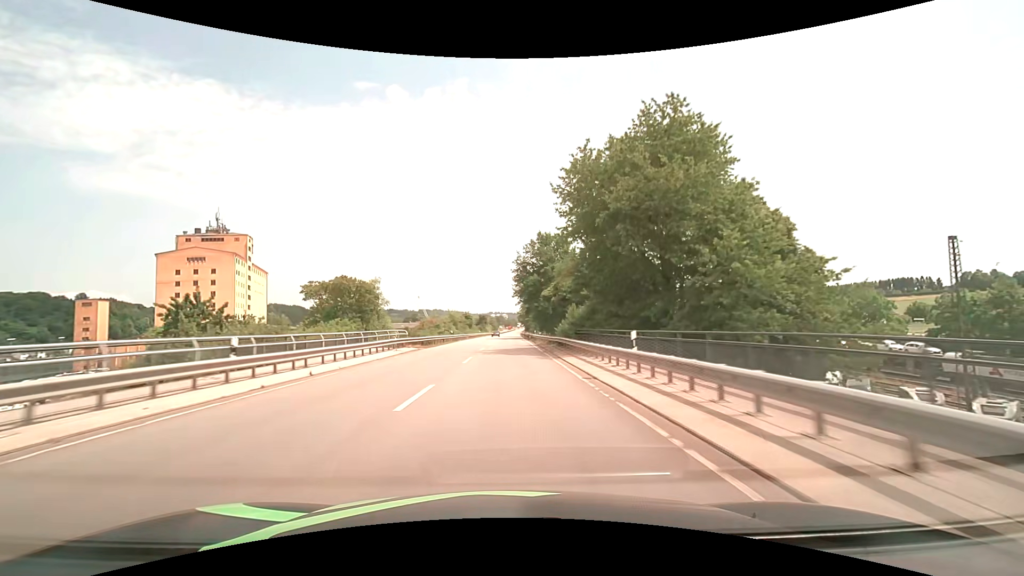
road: primary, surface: asphalt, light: Day
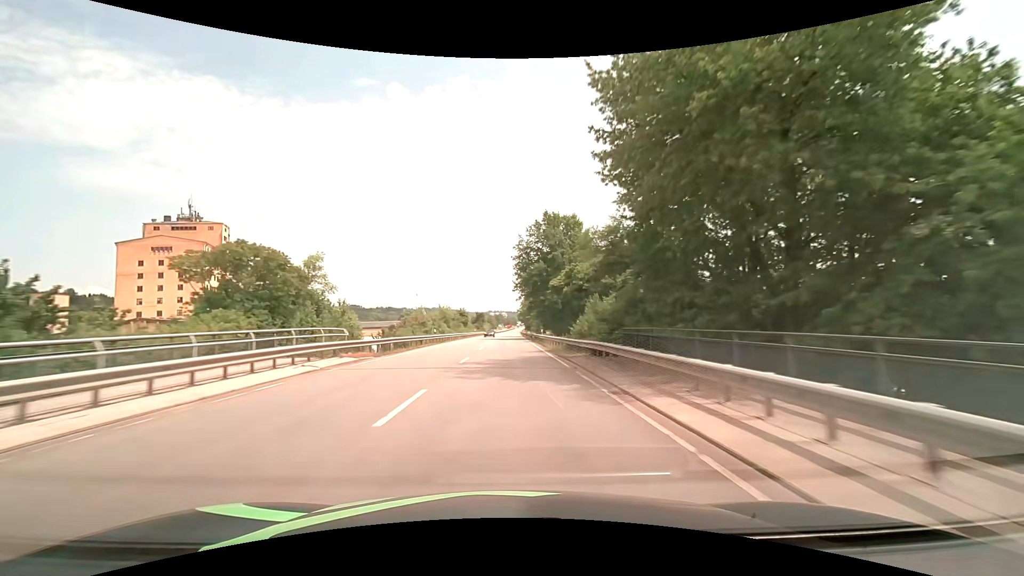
(0.0, +13.5) m; 0°
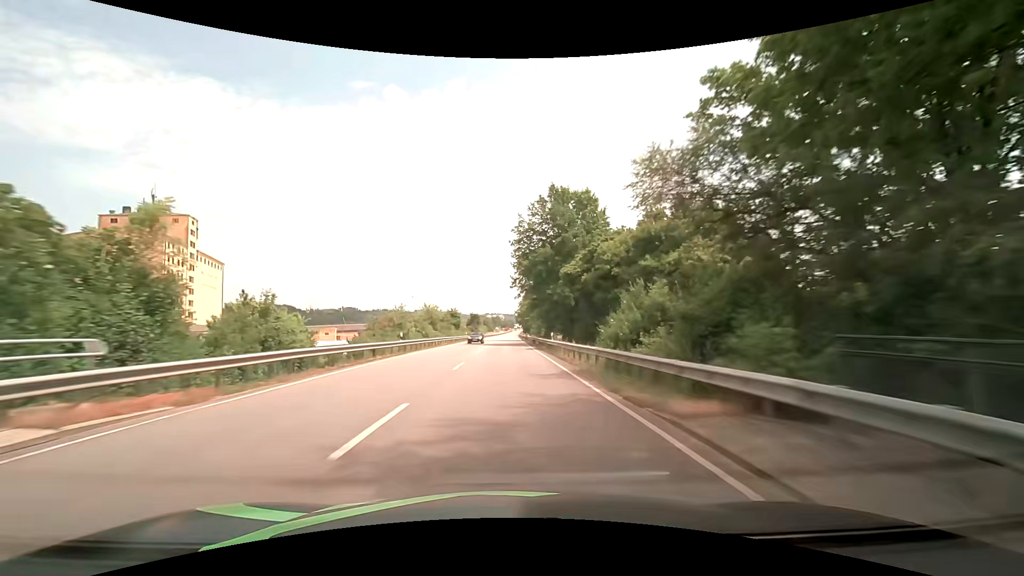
(+0.1, +13.6) m; +1°
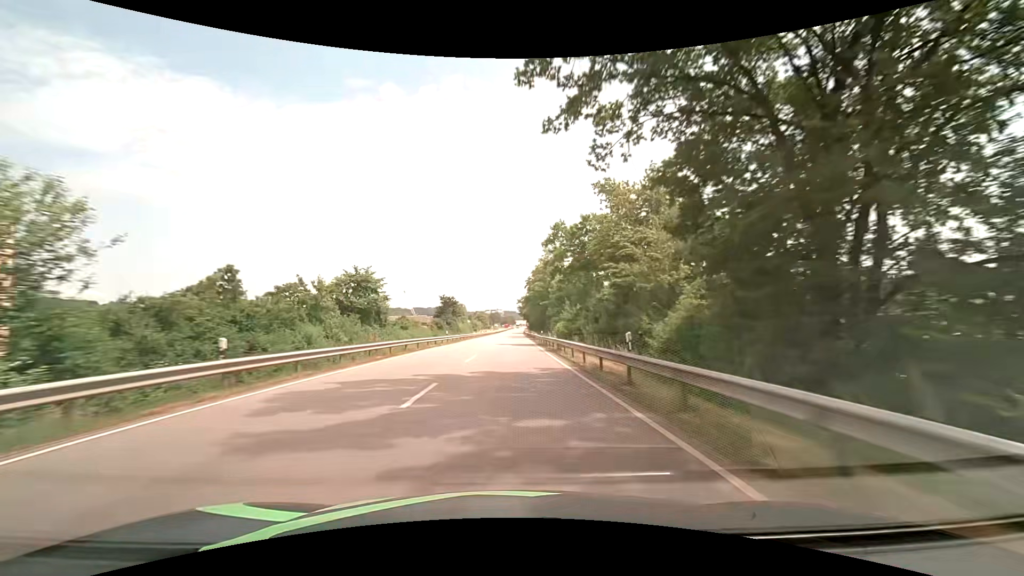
(0.0, +69.1) m; 0°
(0, +10) (0, +20) (0, +30) (0, +40) (+1, +50) (+1, +60) (+1, +70) (+1, +80) (+1, +90) (+2, +100) m
